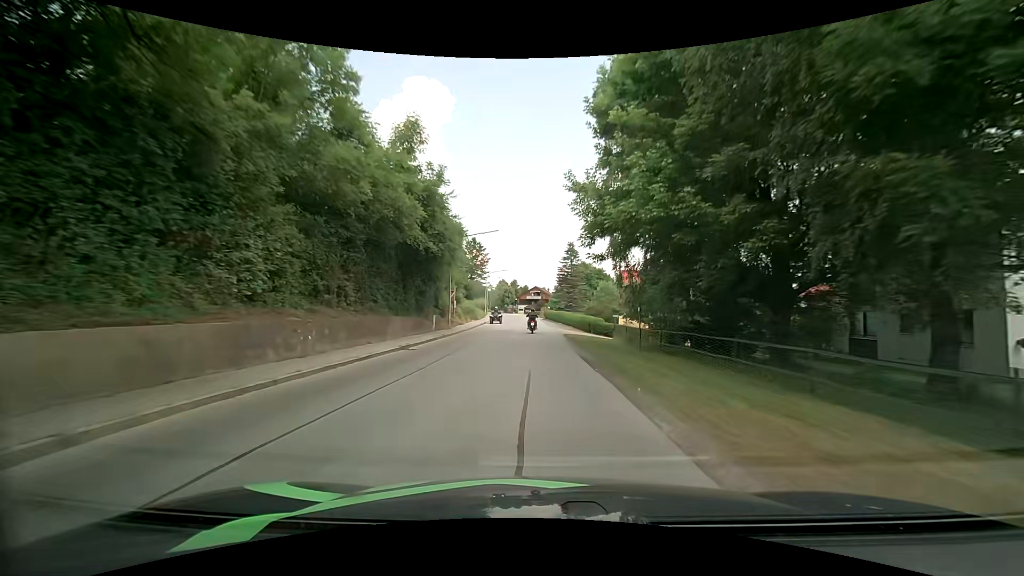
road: secondary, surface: asphalt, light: Day
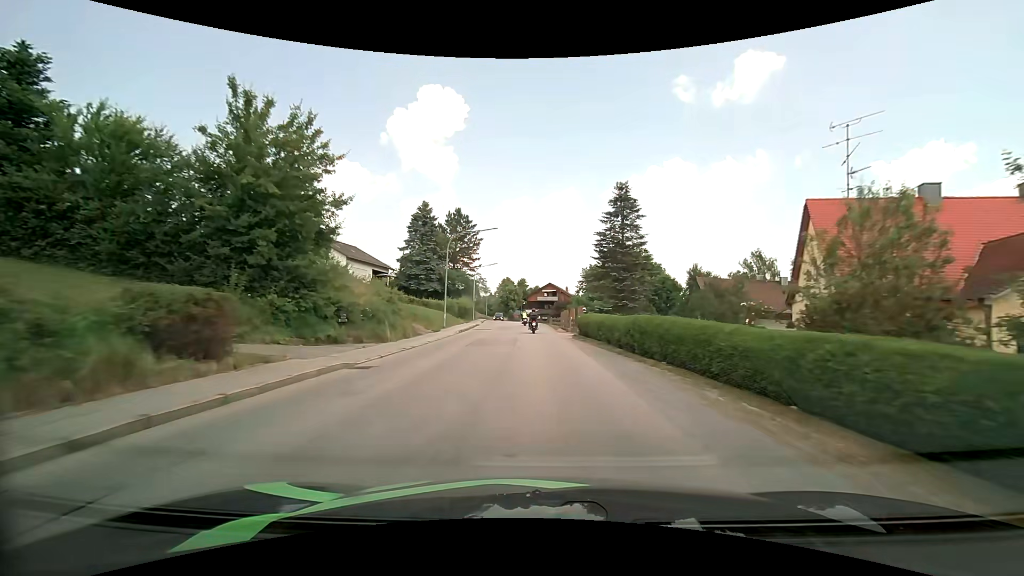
(-0.1, +43.0) m; -1°
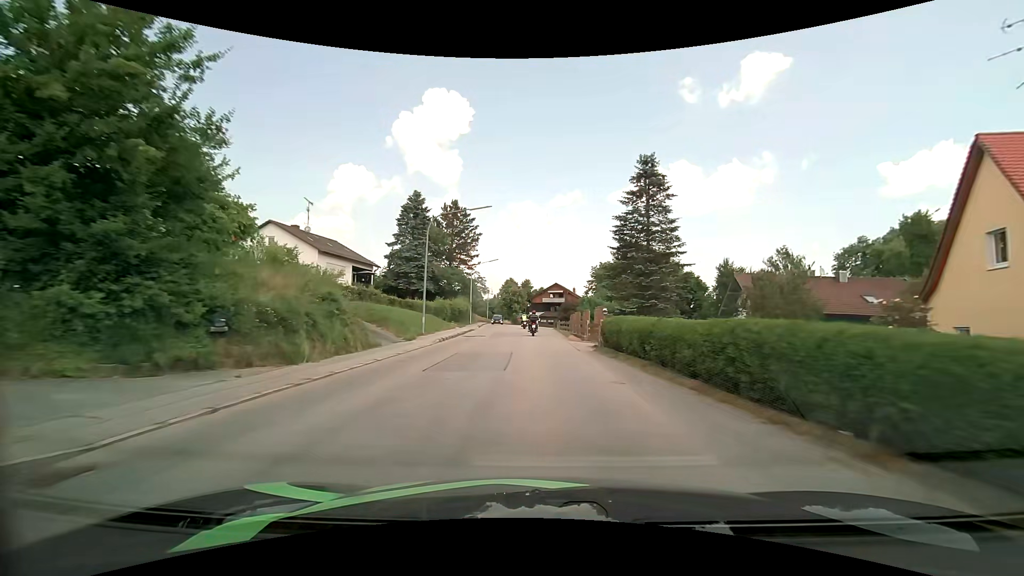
(0.0, +8.4) m; 0°
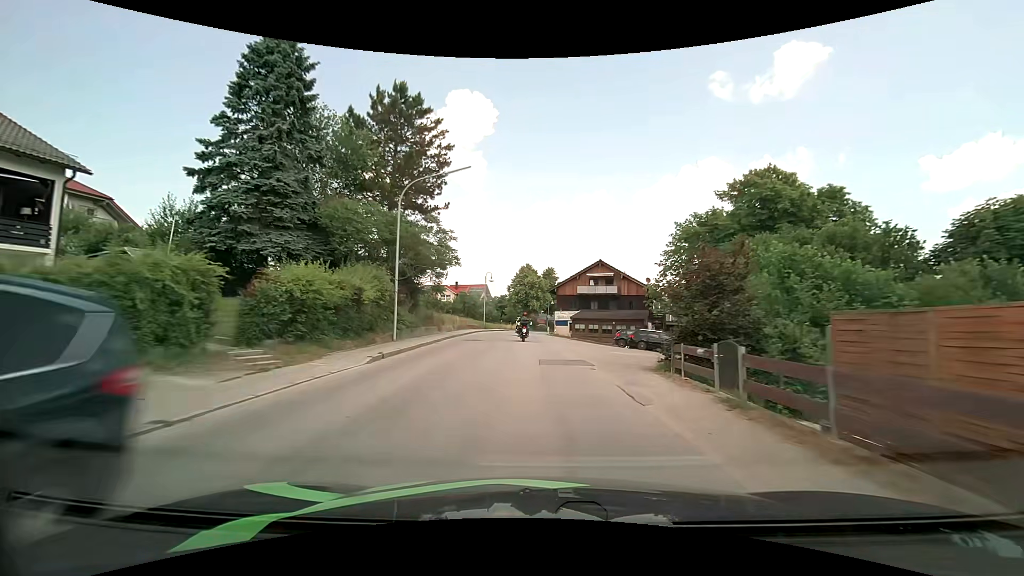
(-0.9, +40.7) m; -2°
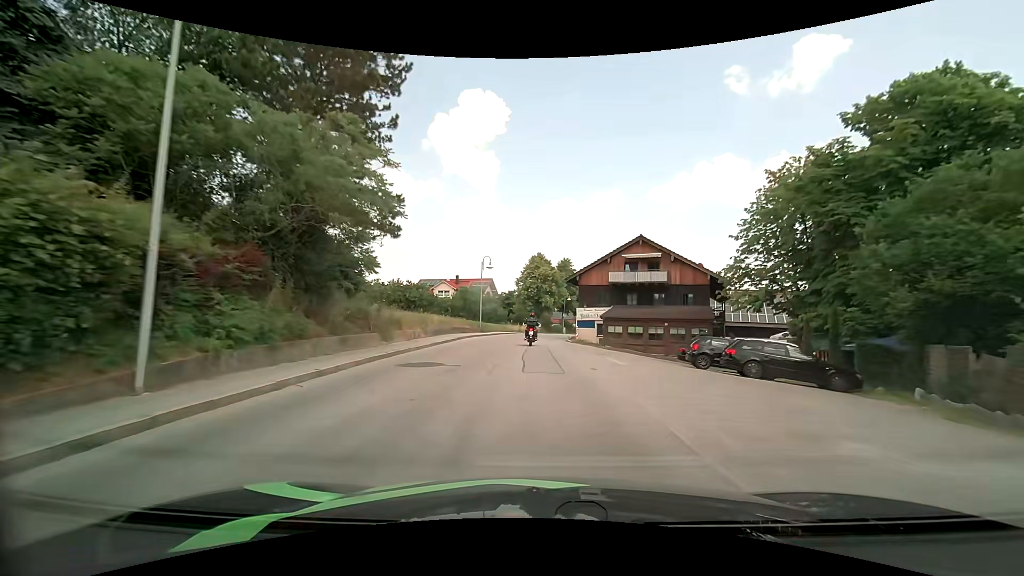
(-0.4, +15.7) m; -2°
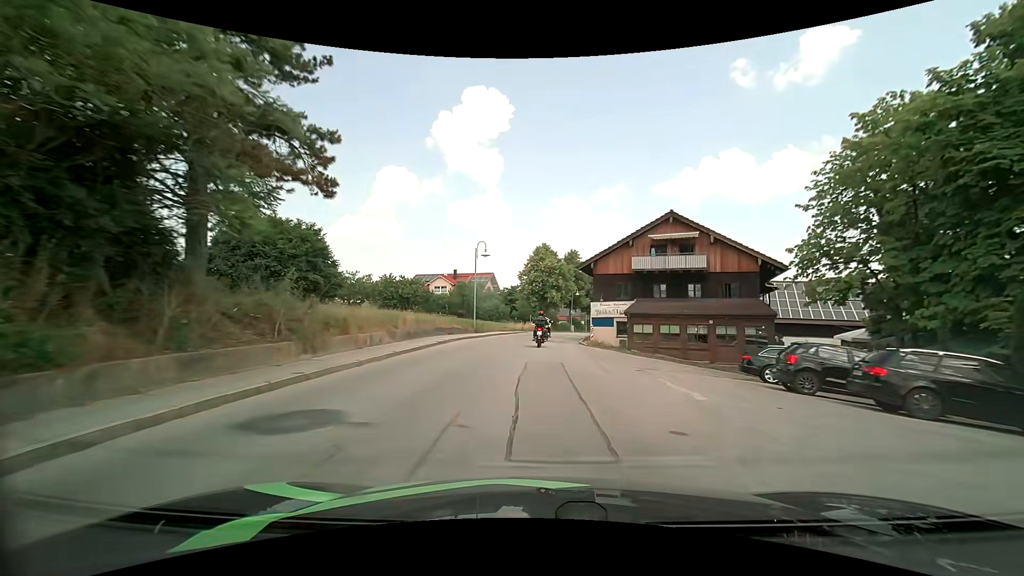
(-0.1, +7.6) m; -1°
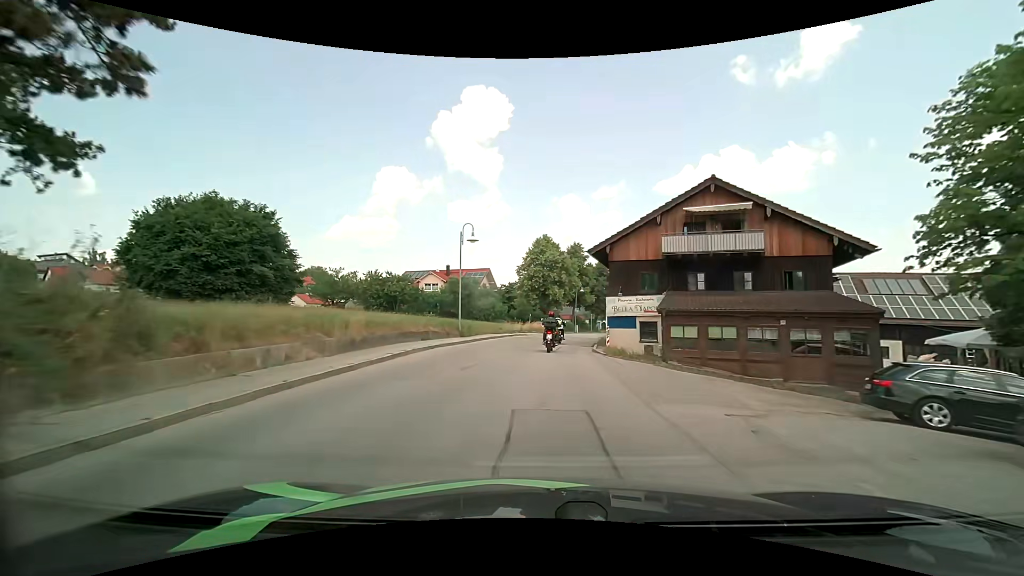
(0.0, +7.4) m; 0°
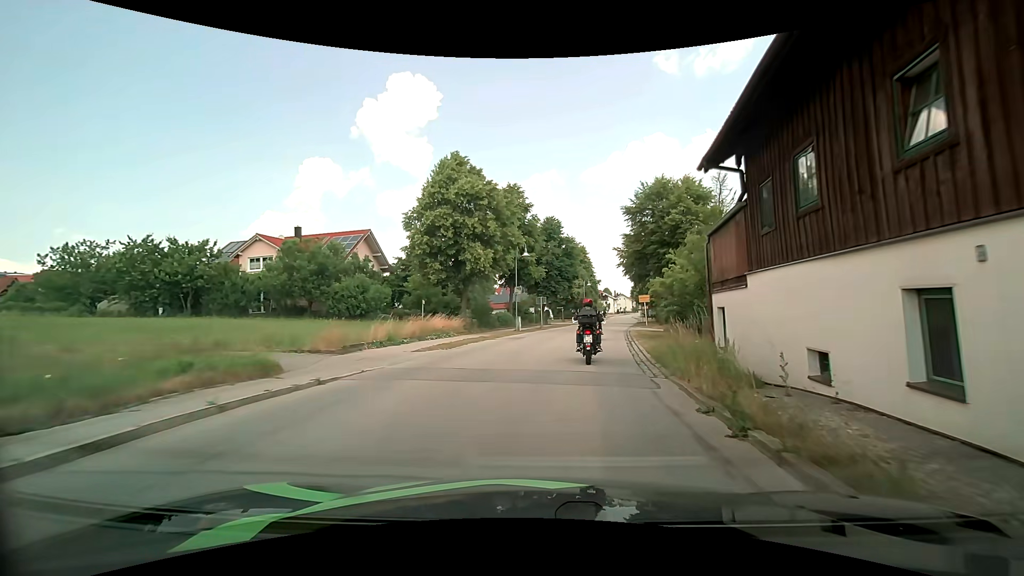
(+1.3, +31.1) m; +8°
(0, +10) (+1, +20) (+2, +30) (+4, +40) (+6, +50) (+8, +59) (+10, +69) (+12, +79) (+13, +89) (+15, +99) m
